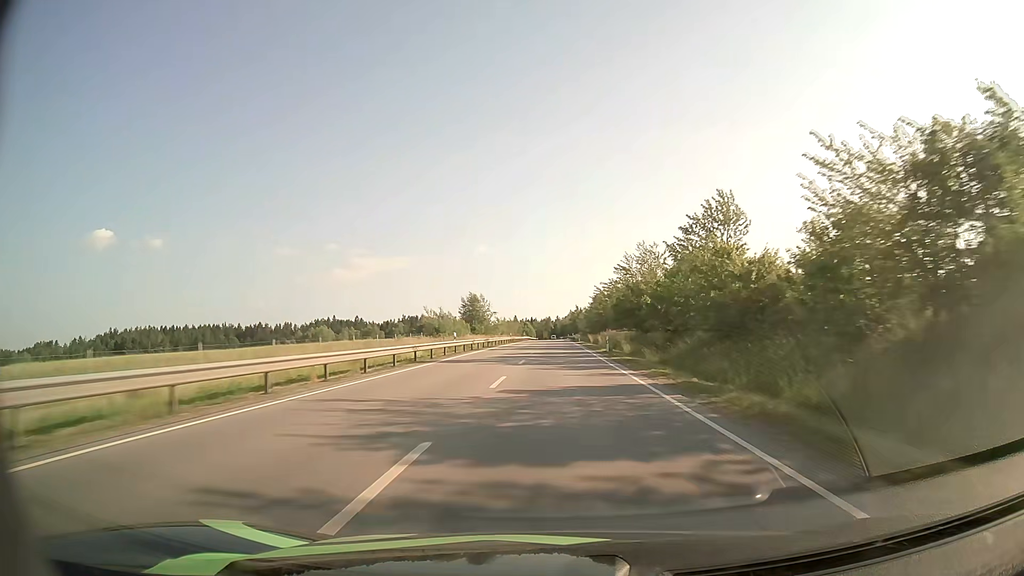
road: primary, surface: asphalt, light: Day
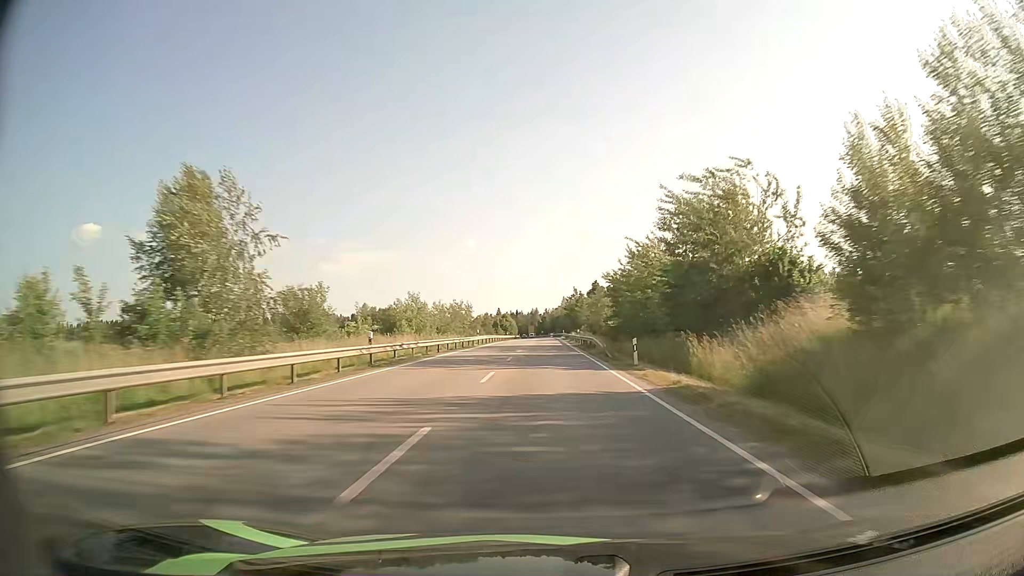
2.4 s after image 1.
(+0.7, +69.8) m; +1°
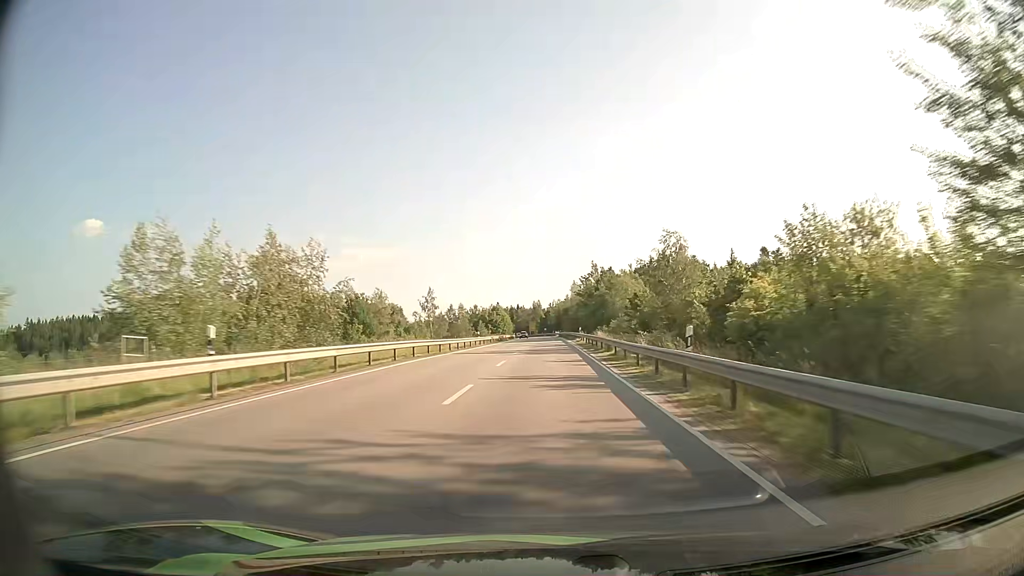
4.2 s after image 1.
(-0.1, +52.4) m; 0°
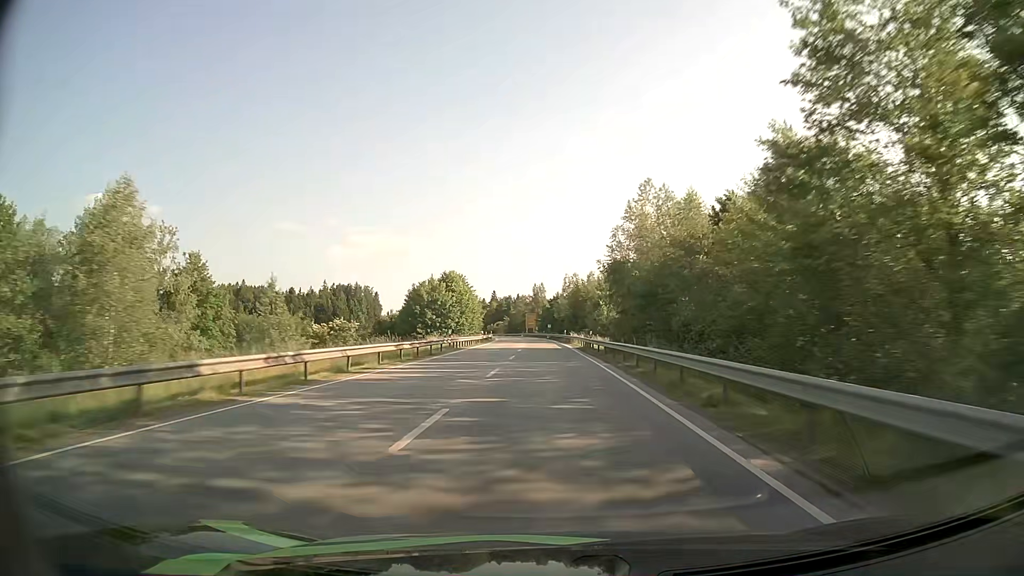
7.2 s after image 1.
(-0.3, +87.4) m; -1°
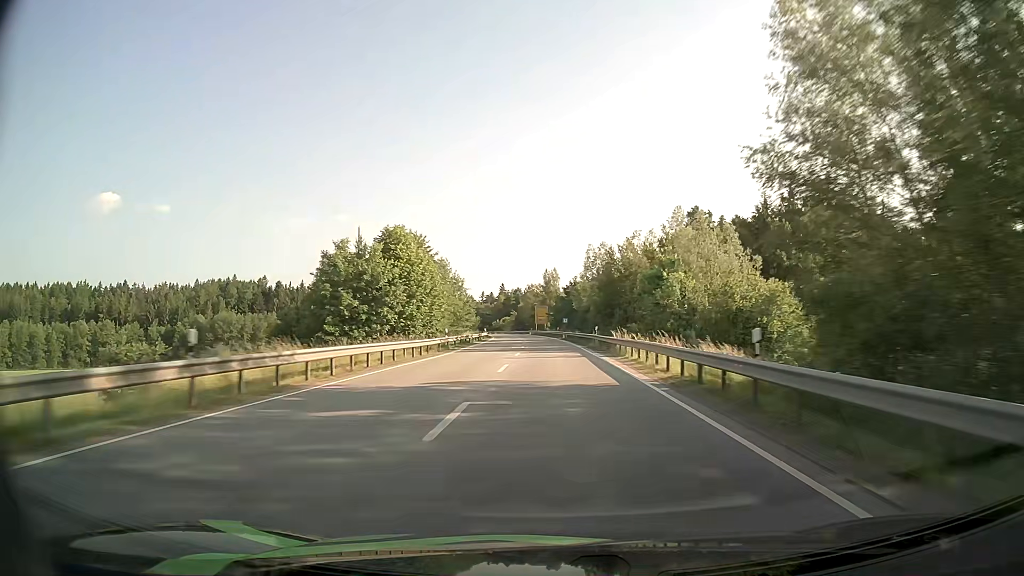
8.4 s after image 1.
(-0.3, +35.0) m; -1°
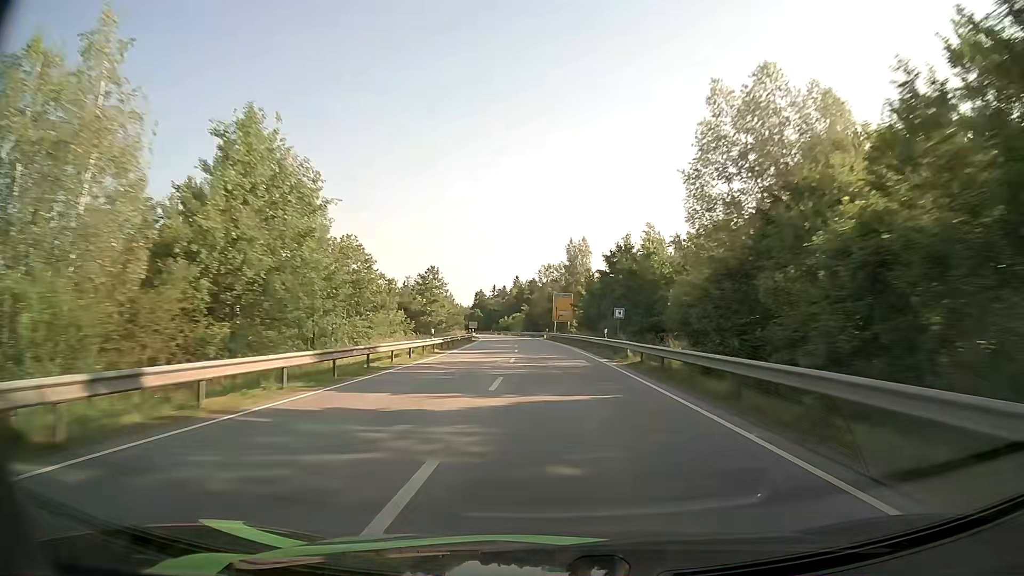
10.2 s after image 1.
(-0.7, +52.4) m; -2°
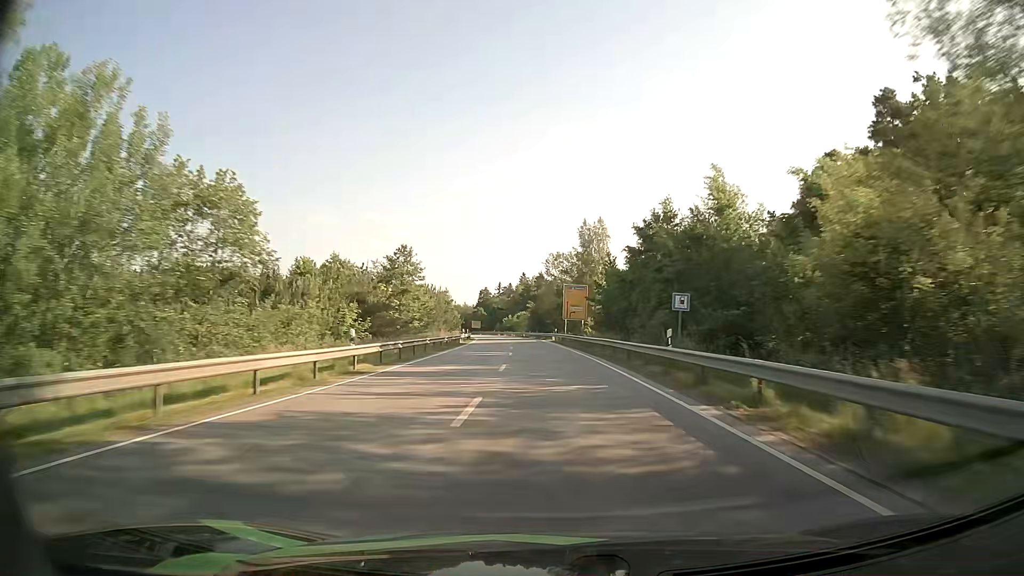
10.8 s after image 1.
(-0.1, +17.5) m; -1°
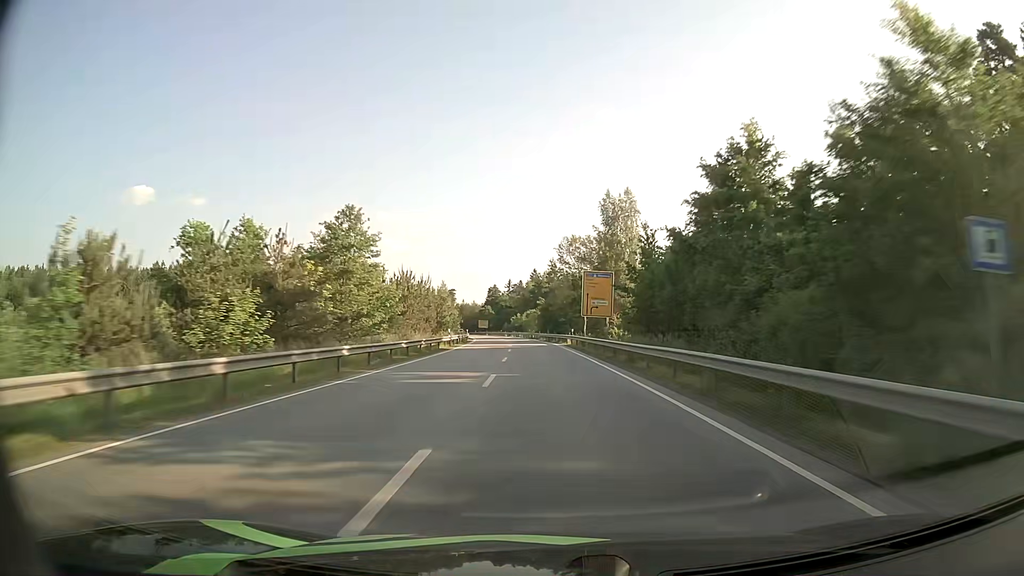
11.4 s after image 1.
(-0.1, +17.5) m; -1°
(0, +10) (0, +20) (-1, +30) (-1, +40) (-2, +50) (-2, +60) (-3, +70) (-4, +80) (-5, +90) (-6, +100) m
